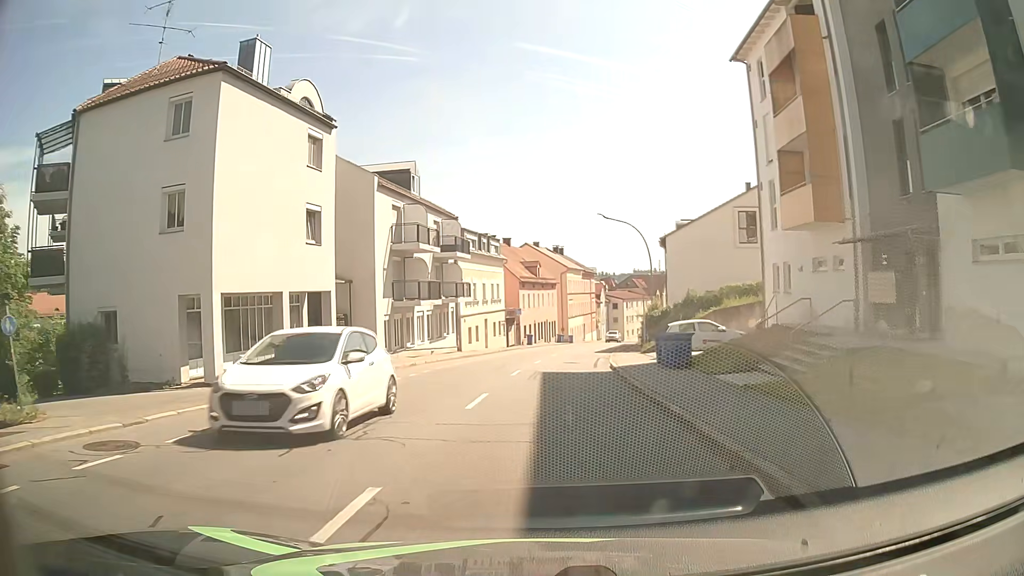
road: tertiary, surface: asphalt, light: Day
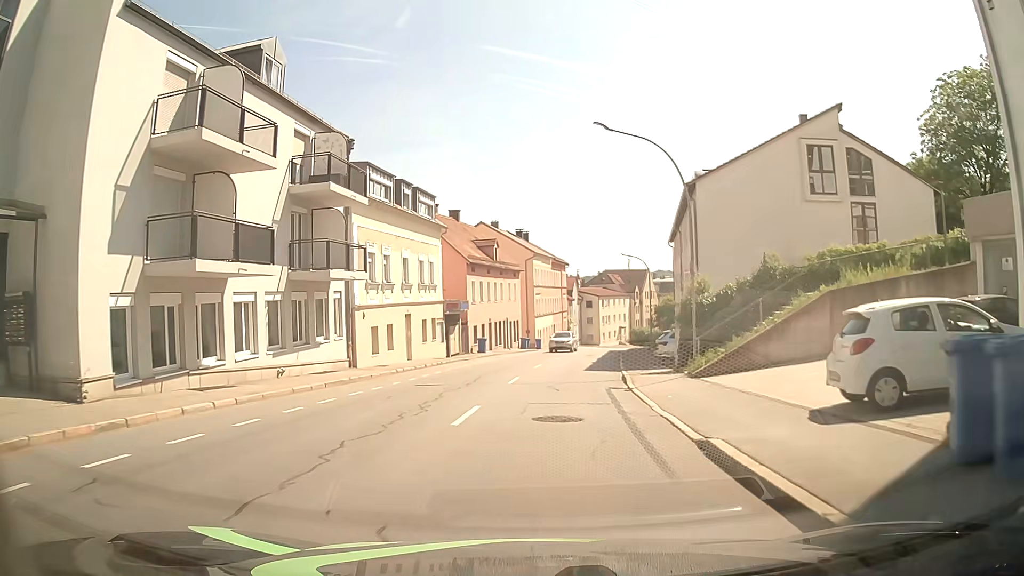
(+0.5, +19.6) m; +2°
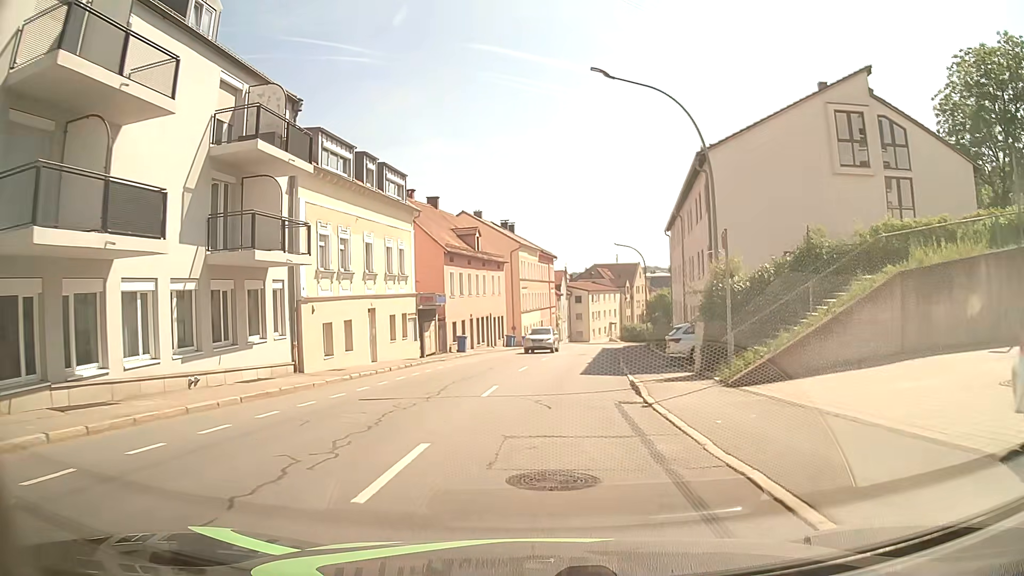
(+0.1, +4.9) m; +2°
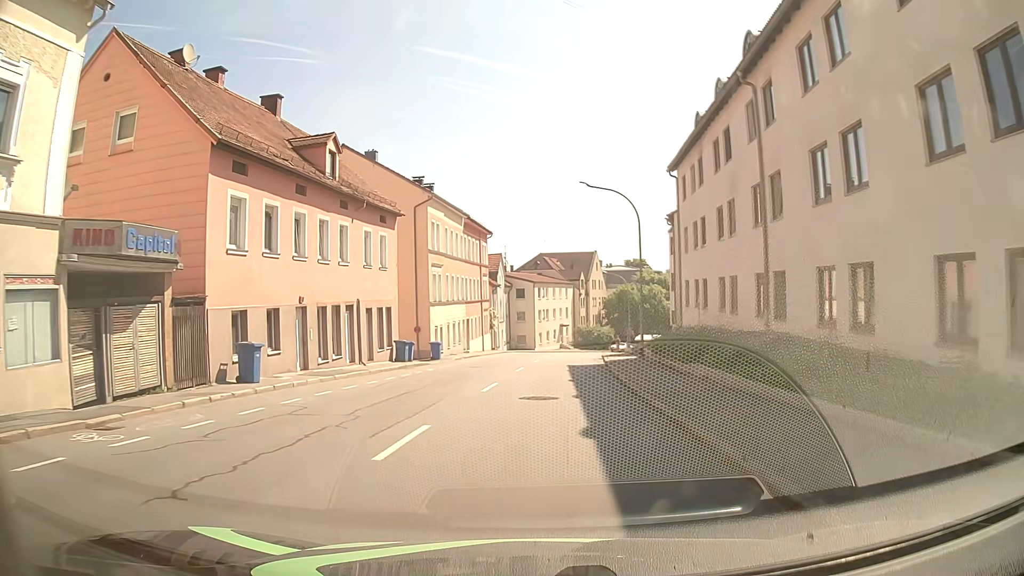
(+0.9, +25.2) m; +5°
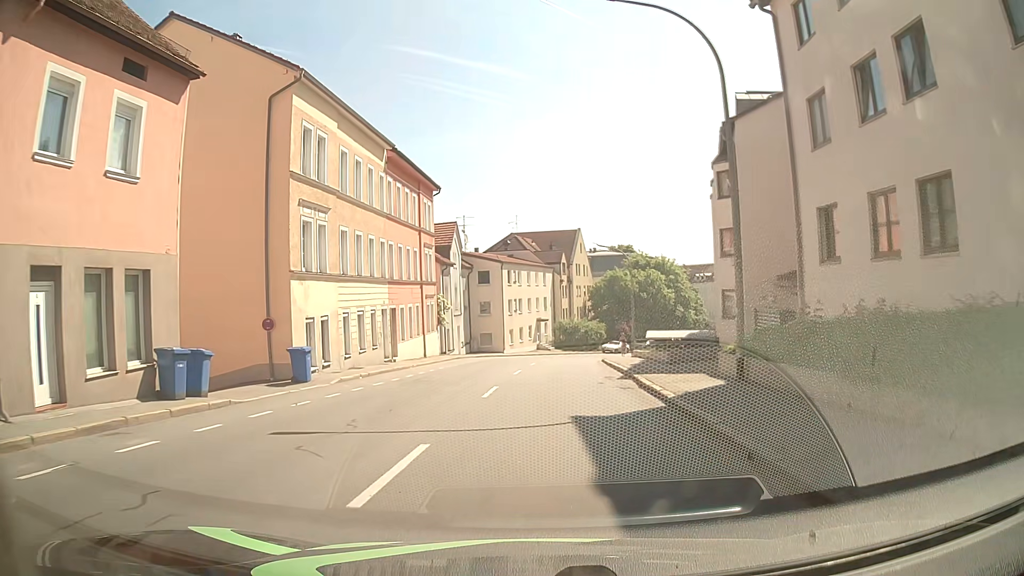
(+0.2, +20.0) m; +2°
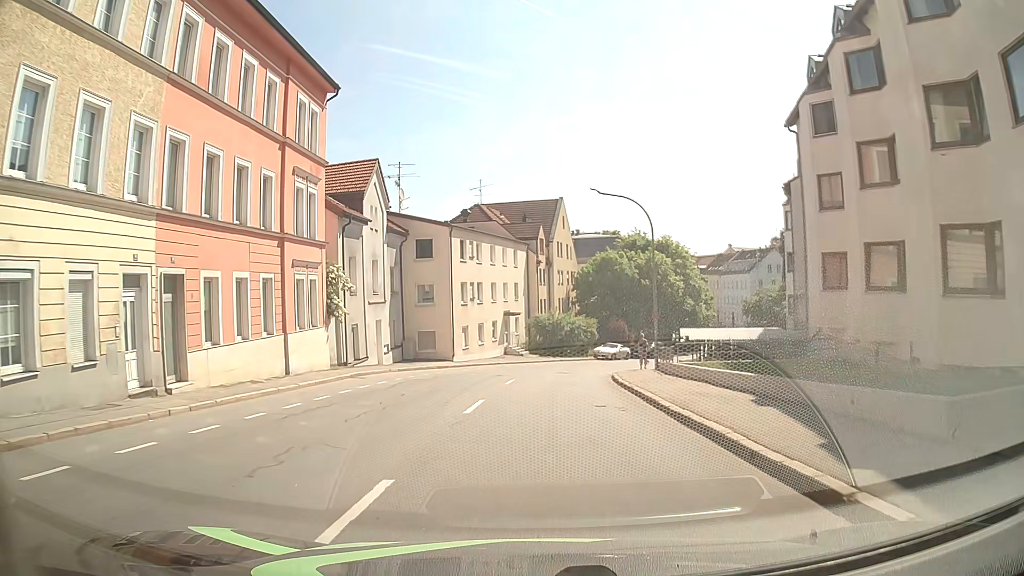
(+0.4, +19.8) m; +3°
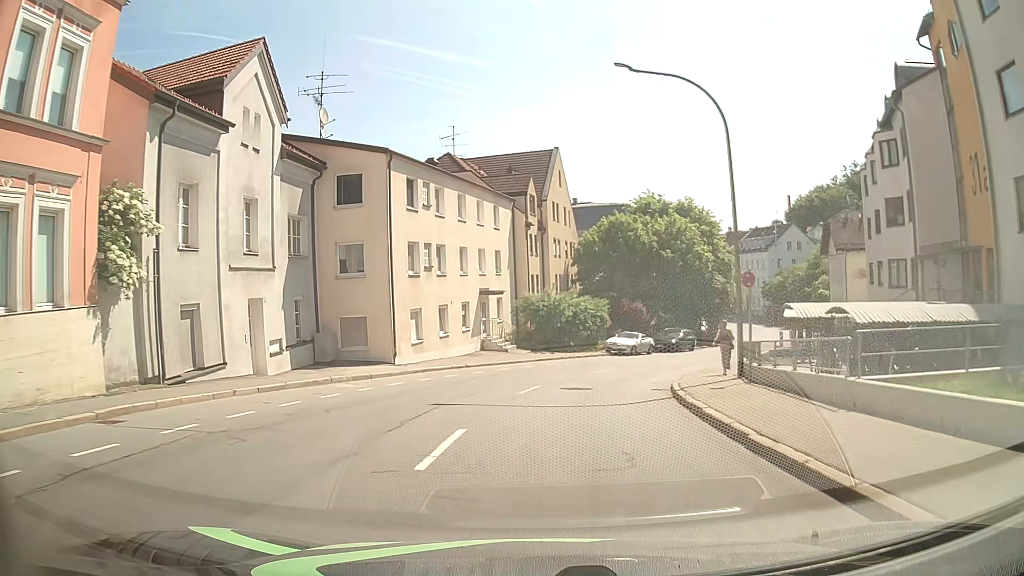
(-0.2, +14.8) m; 0°
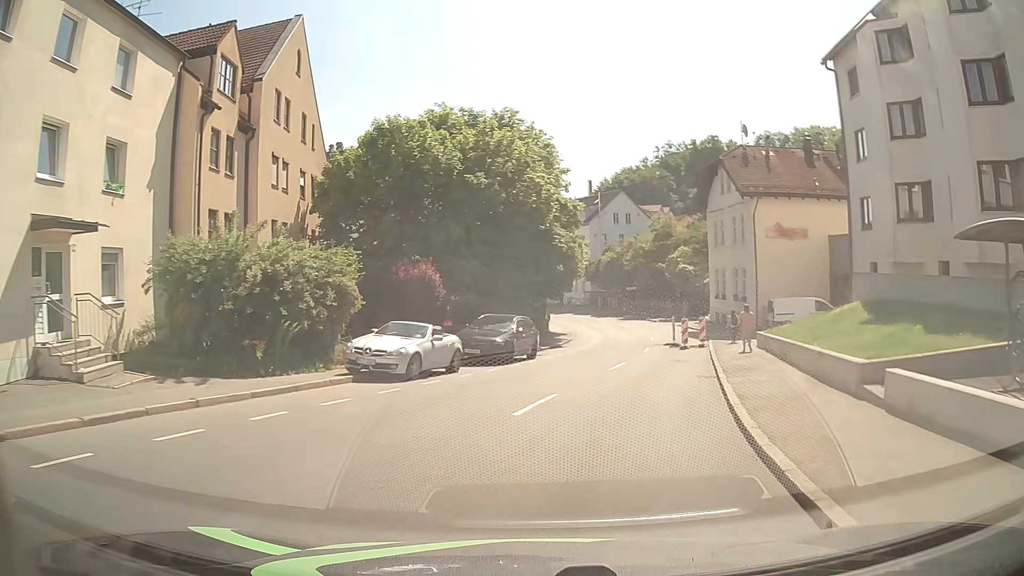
(+2.6, +23.0) m; +18°
(+1, +10) (+3, +20) (+4, +30) (+6, +39) (+8, +49) (+8, +59) (+7, +69) (+5, +79) (+2, +88) (-1, +98) m
